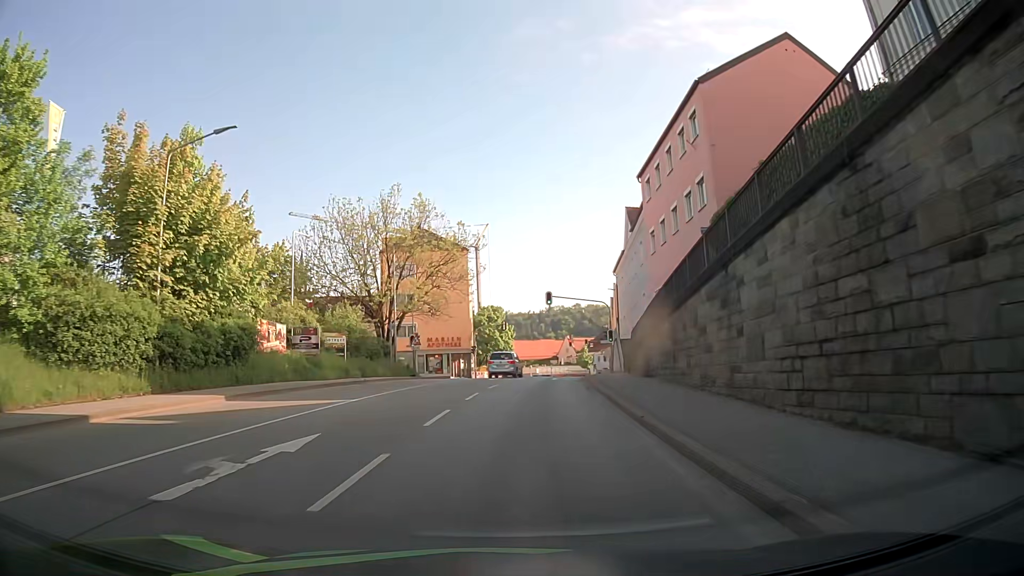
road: tertiary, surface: asphalt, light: Day
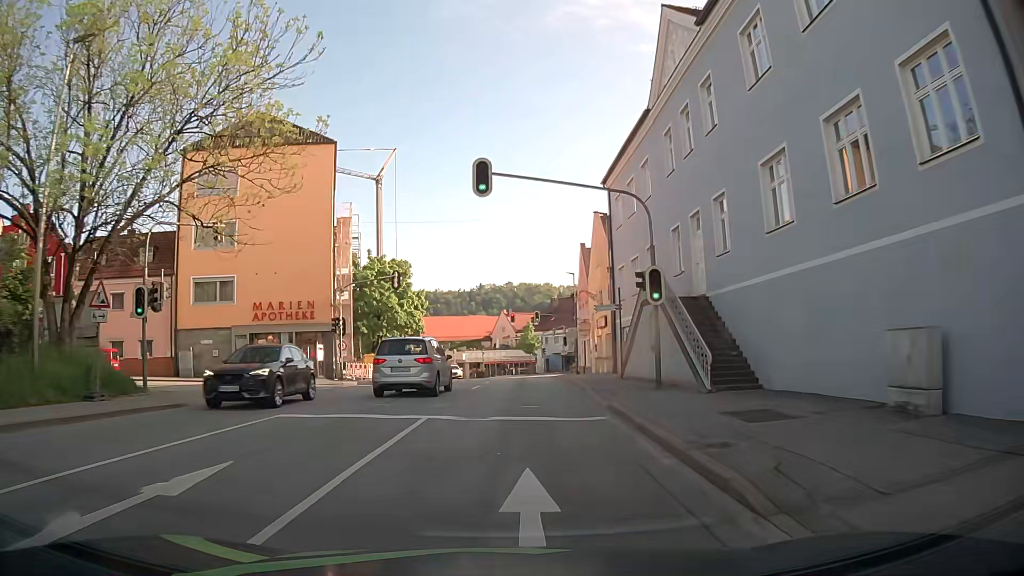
(+1.9, +32.8) m; +6°
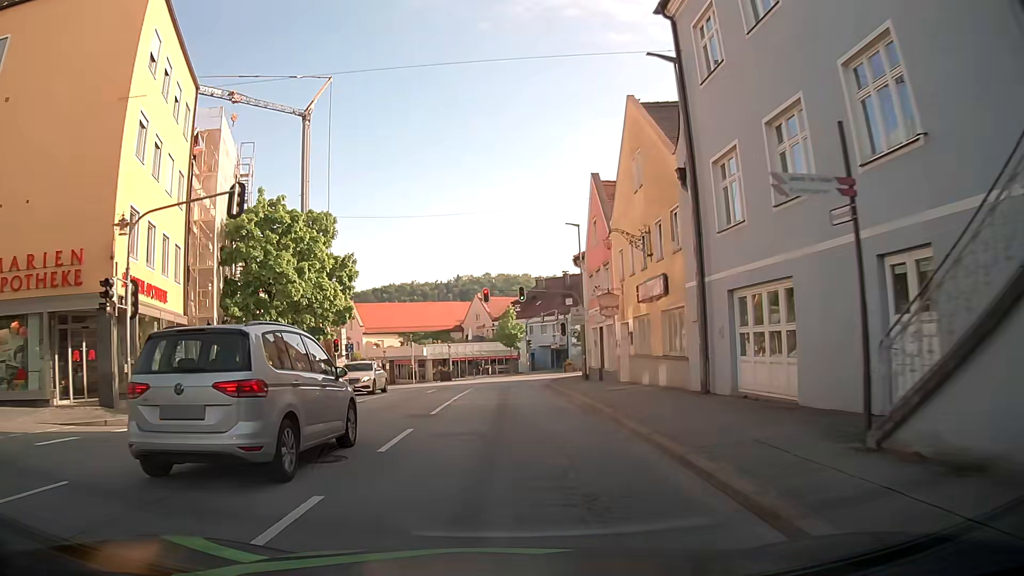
(+0.4, +20.0) m; +2°
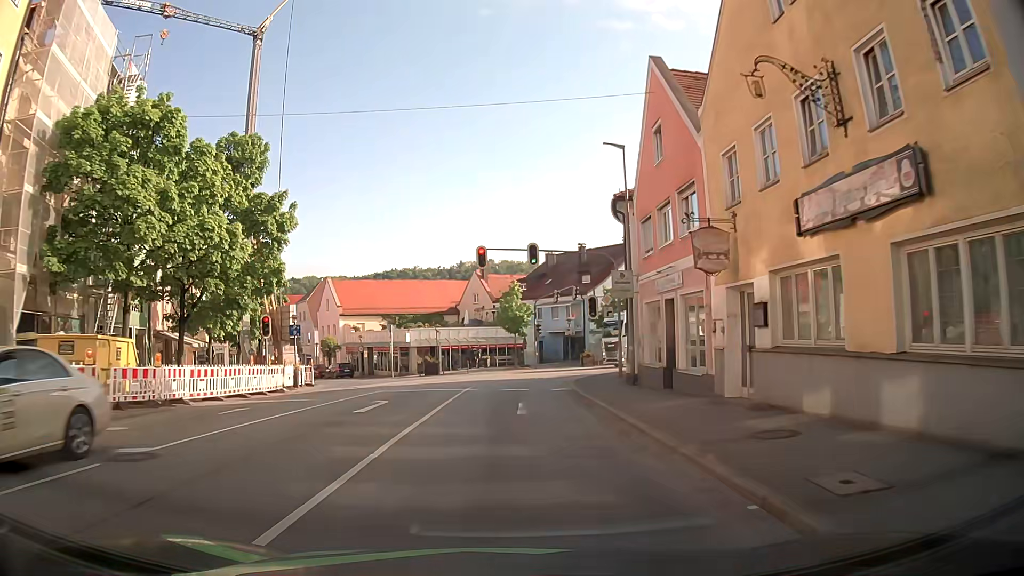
(-0.2, +13.2) m; -2°
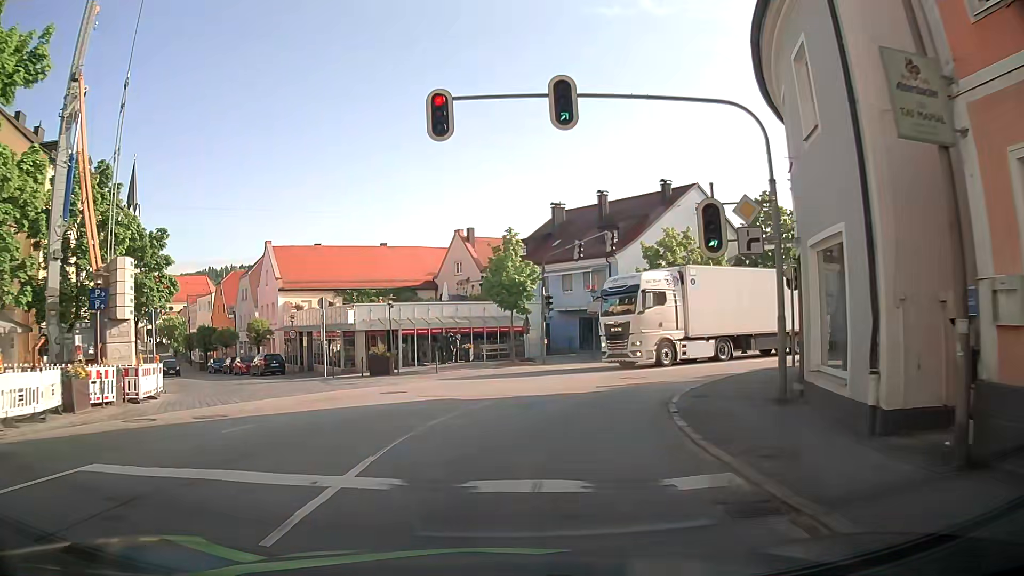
(+0.3, +17.8) m; 0°
